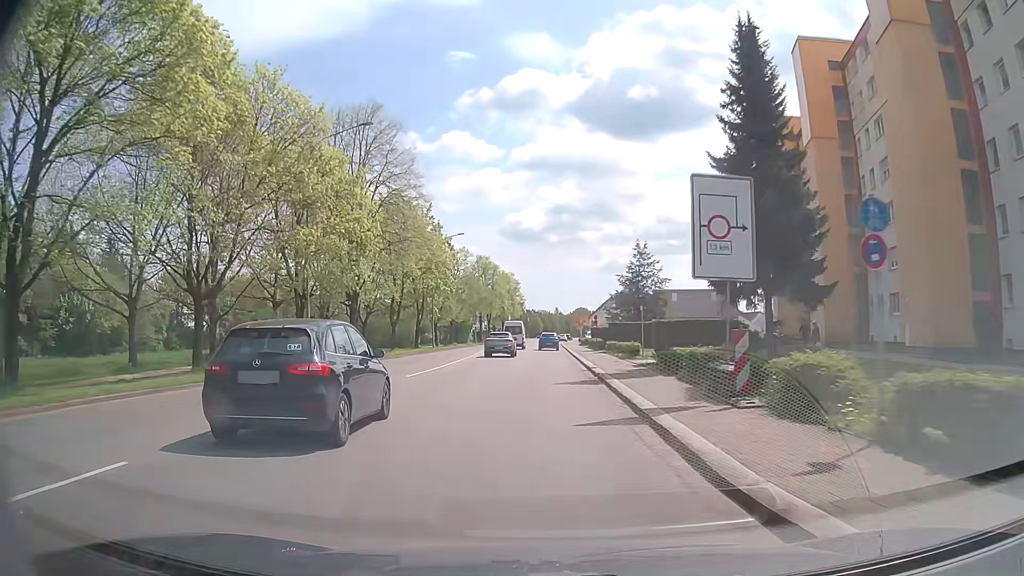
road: tertiary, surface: asphalt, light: Day
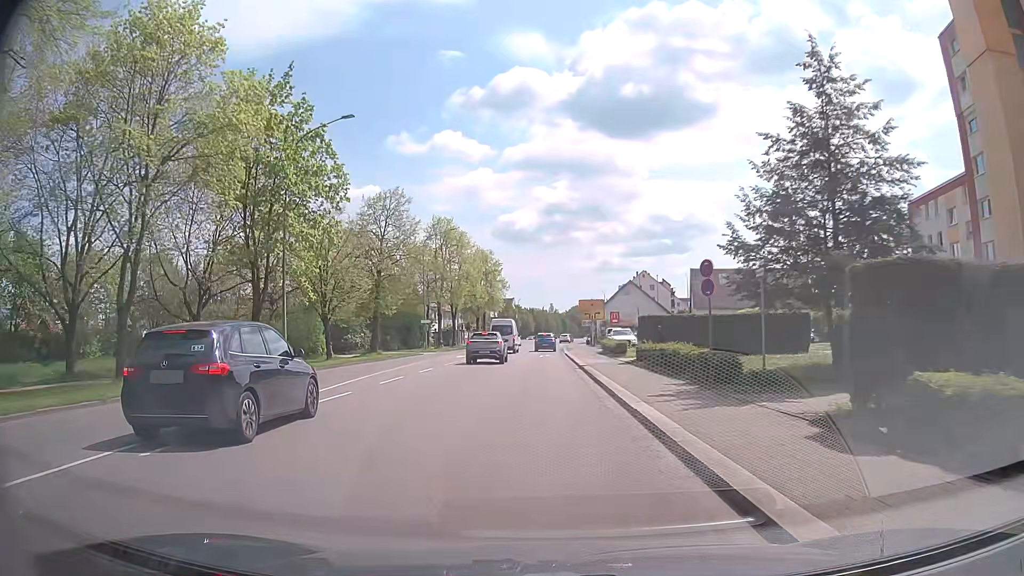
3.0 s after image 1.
(+0.4, +39.3) m; +1°
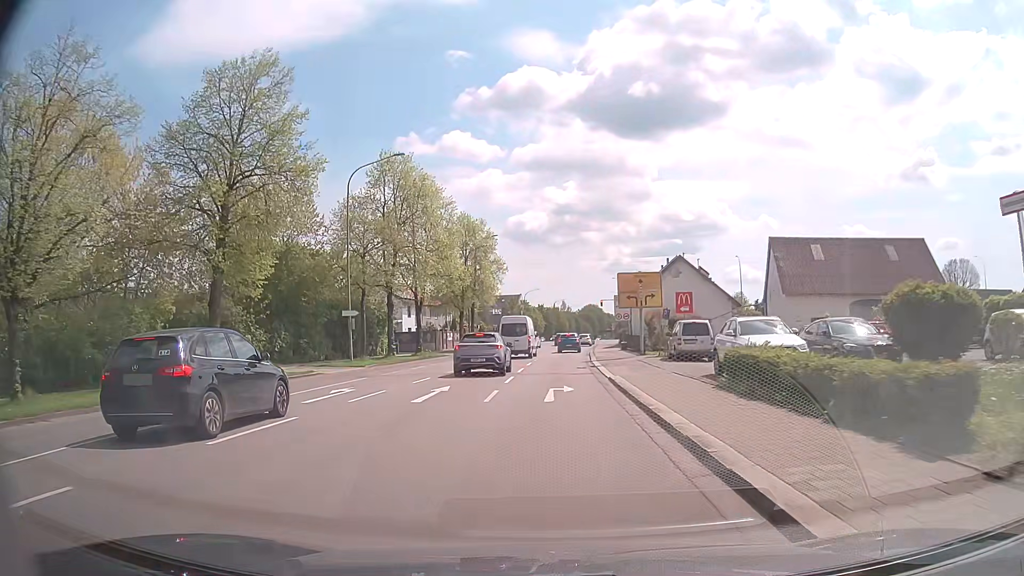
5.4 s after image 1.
(-0.4, +28.9) m; -1°
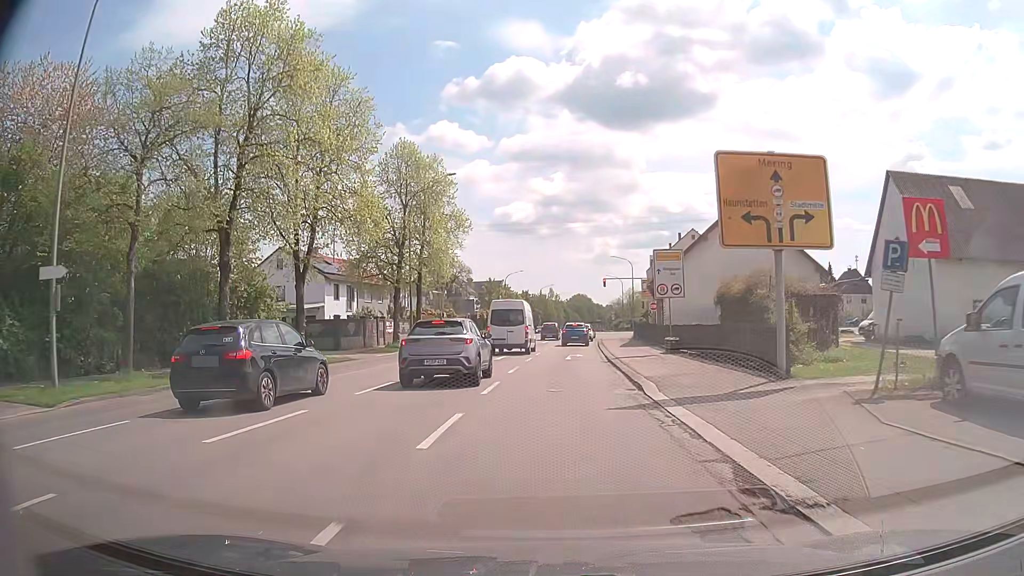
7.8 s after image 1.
(+0.3, +24.5) m; +1°
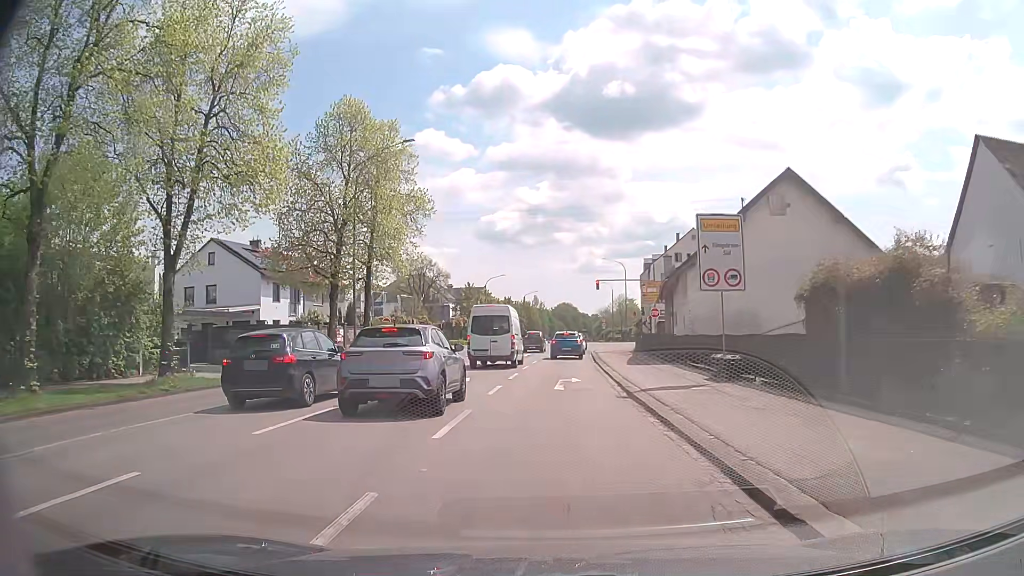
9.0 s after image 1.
(+0.2, +10.6) m; +2°
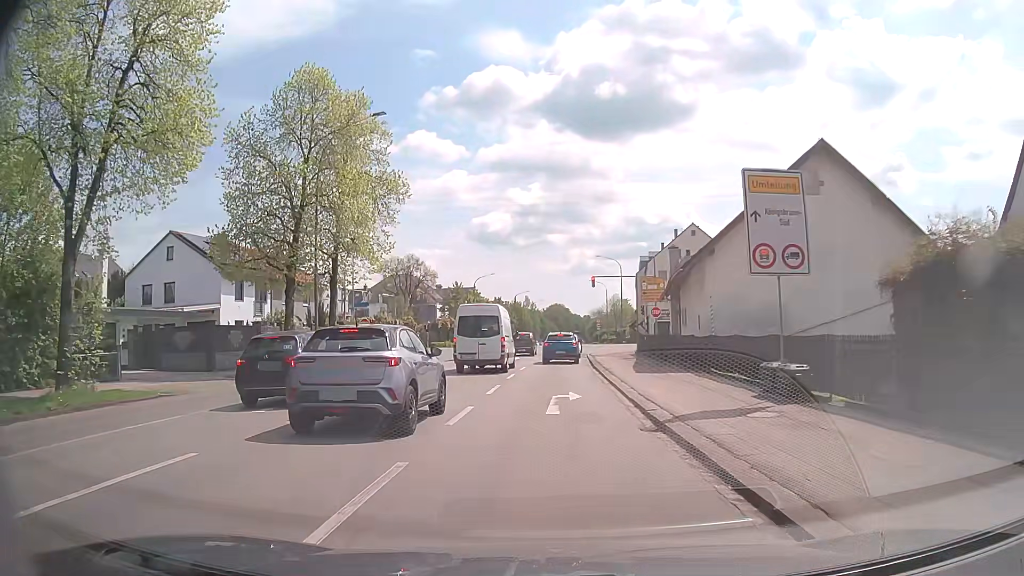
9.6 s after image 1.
(0.0, +5.0) m; 0°
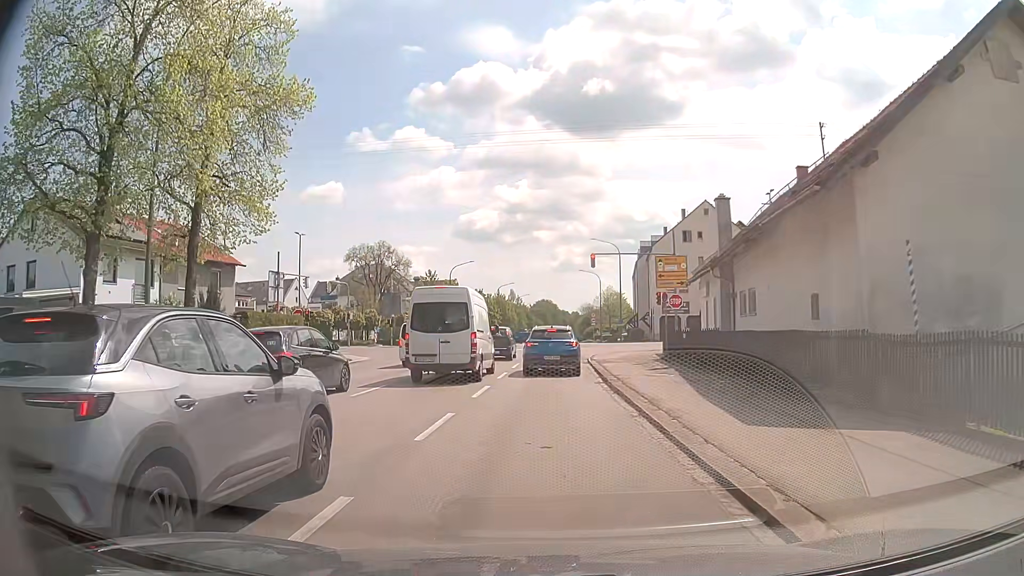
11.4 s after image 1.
(+0.2, +13.6) m; +1°
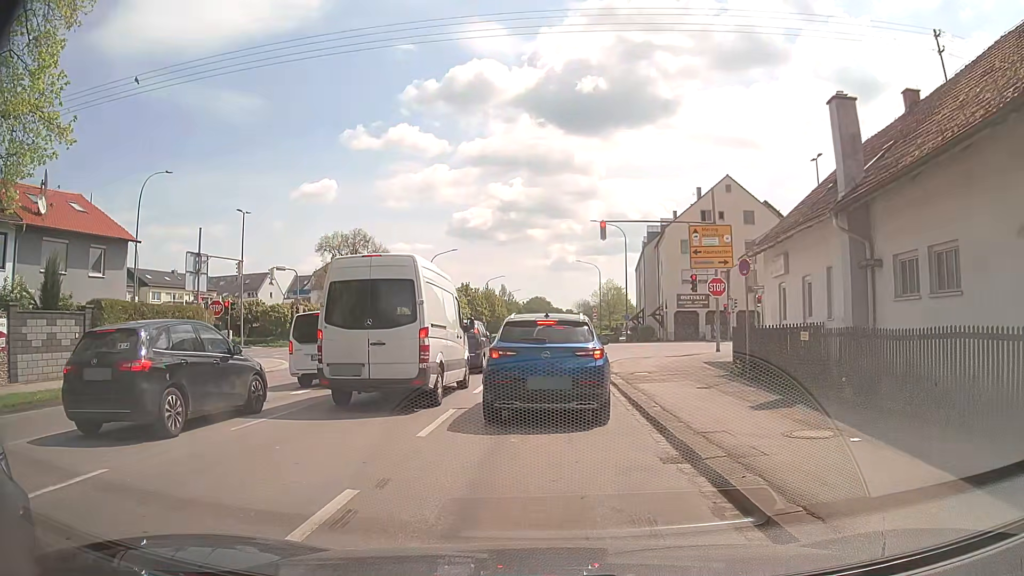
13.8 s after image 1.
(+0.1, +11.3) m; +1°
